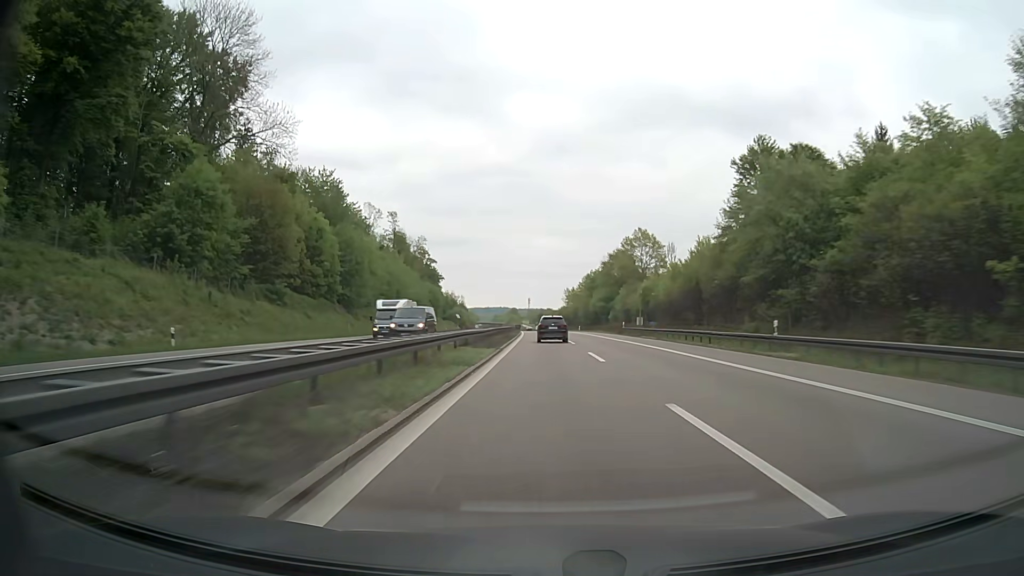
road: motorway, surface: asphalt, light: Day
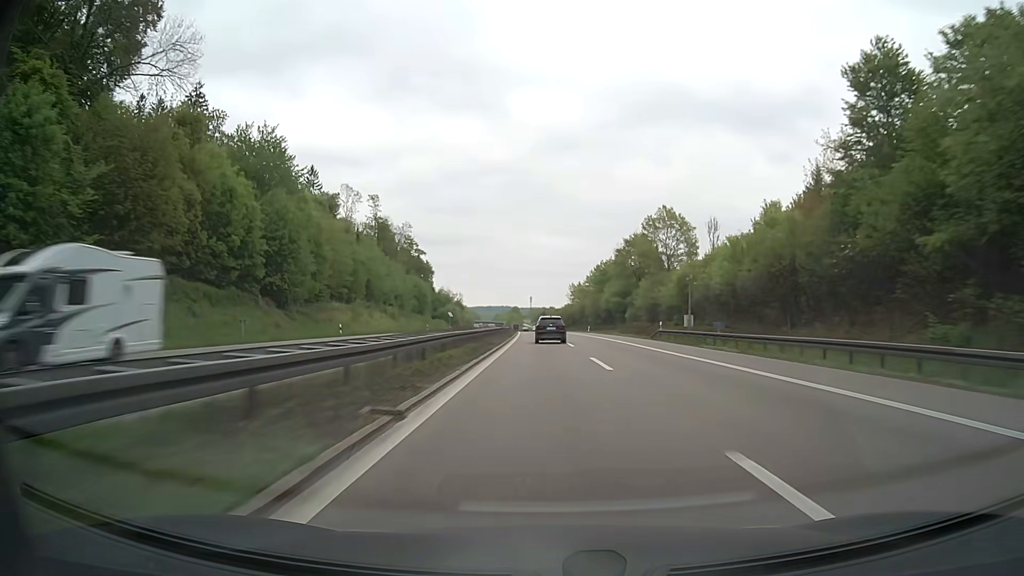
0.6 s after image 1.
(0.0, +21.9) m; 0°
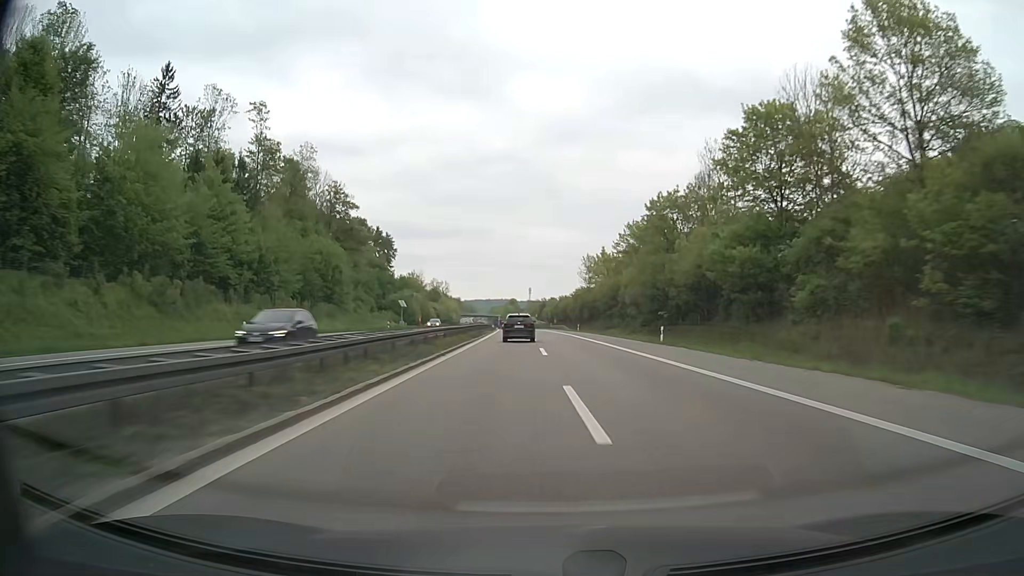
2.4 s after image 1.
(-0.1, +65.0) m; 0°
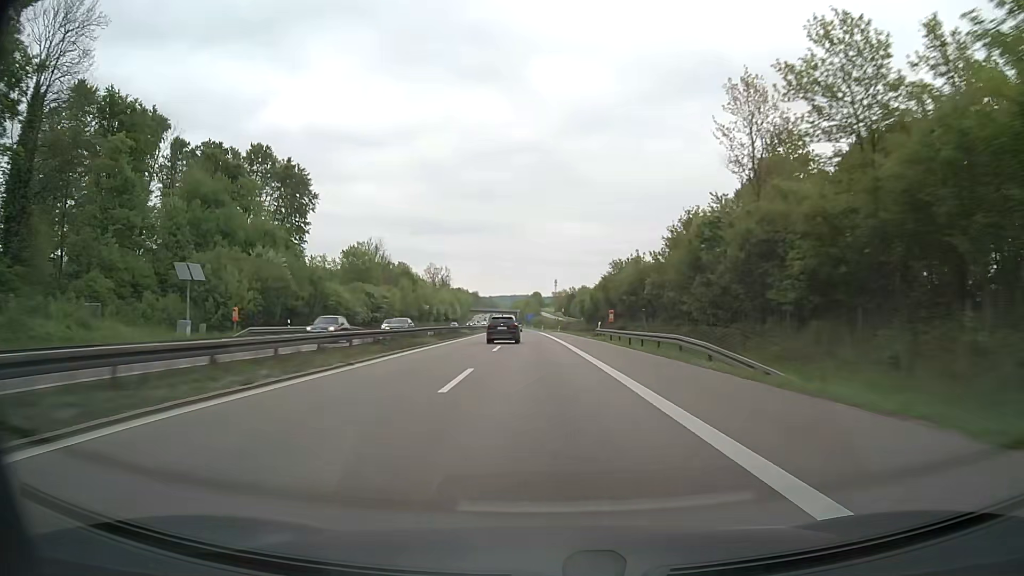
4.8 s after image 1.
(-0.9, +84.9) m; -2°
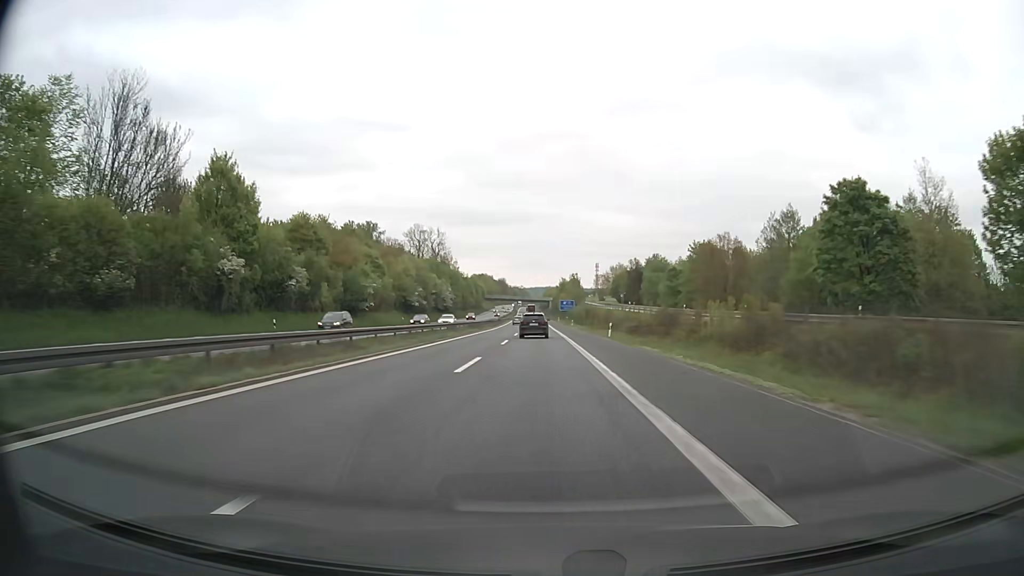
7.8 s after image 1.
(-3.1, +103.9) m; -3°
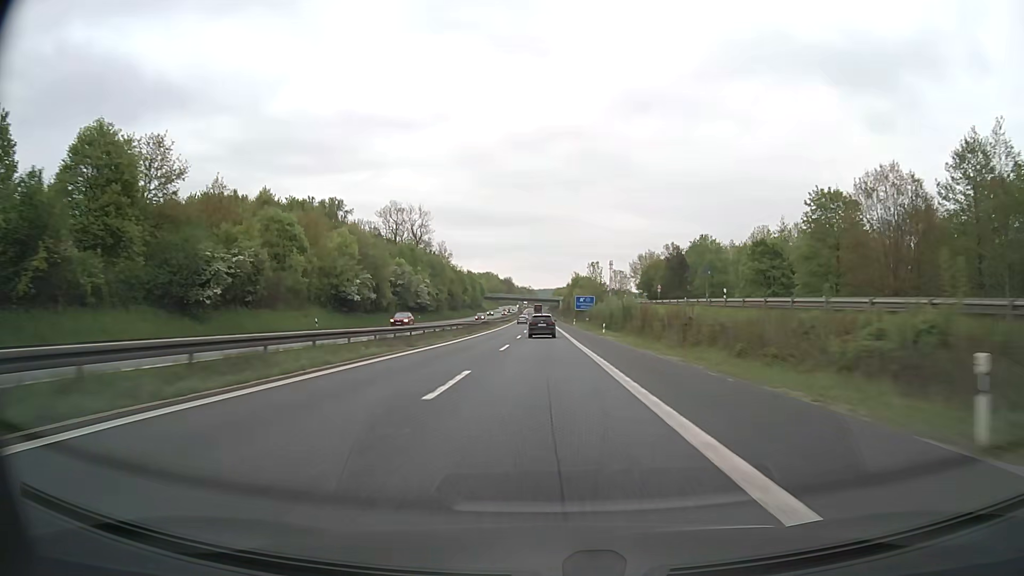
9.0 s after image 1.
(-0.5, +41.4) m; -1°
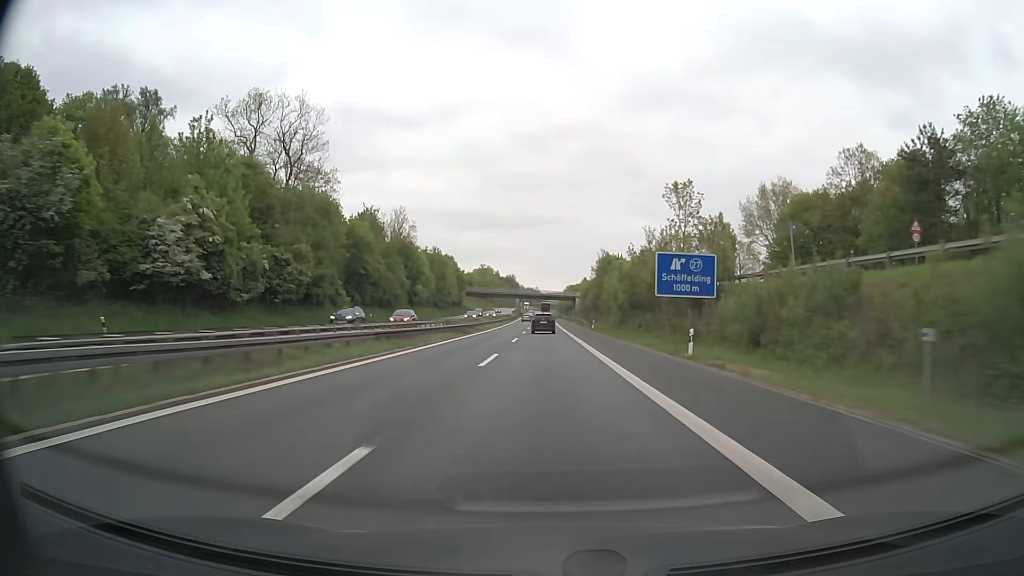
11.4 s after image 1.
(-0.3, +82.7) m; -1°
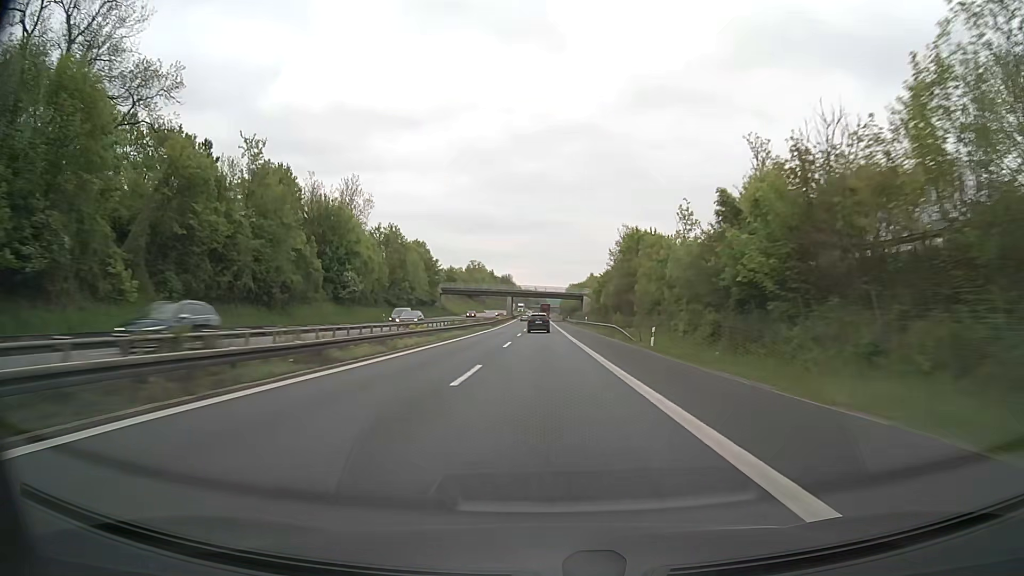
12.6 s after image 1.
(-0.1, +41.2) m; 0°
(0, +10) (0, +20) (0, +30) (0, +40) (0, +50) (0, +60) (0, +70) (0, +80) (0, +90) (0, +100) m
